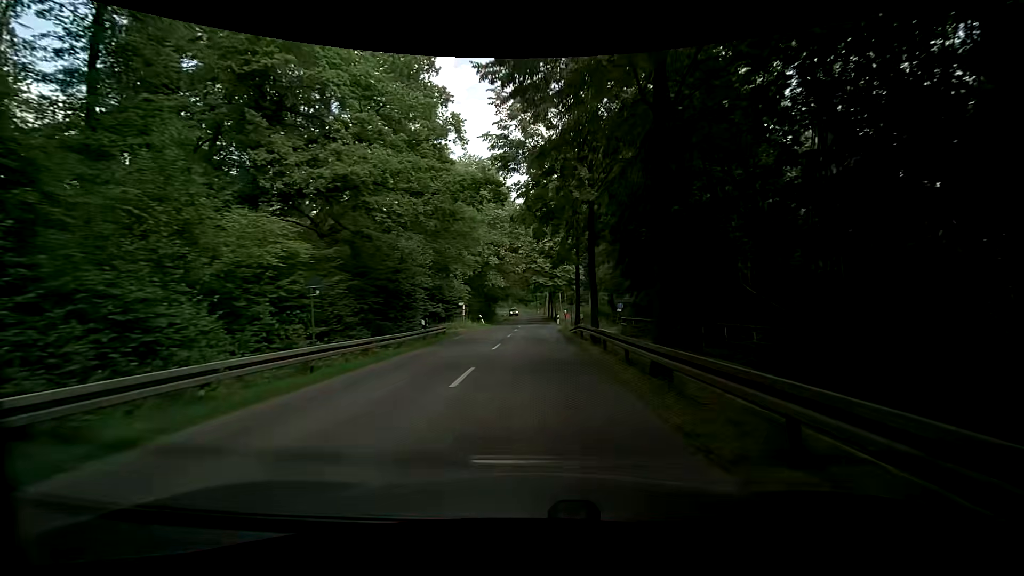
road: tertiary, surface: asphalt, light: Day
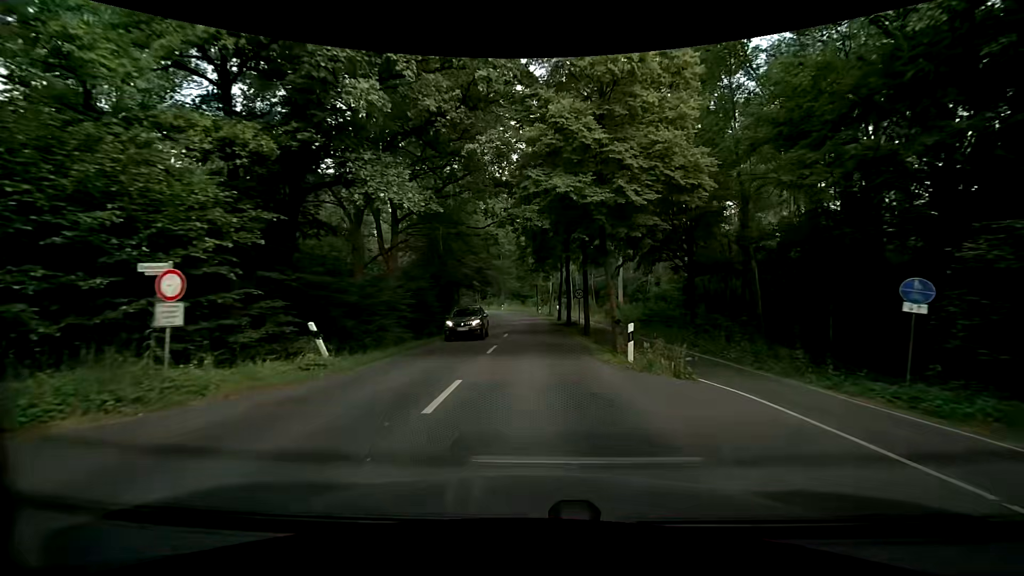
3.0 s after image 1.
(-0.1, +38.9) m; -1°
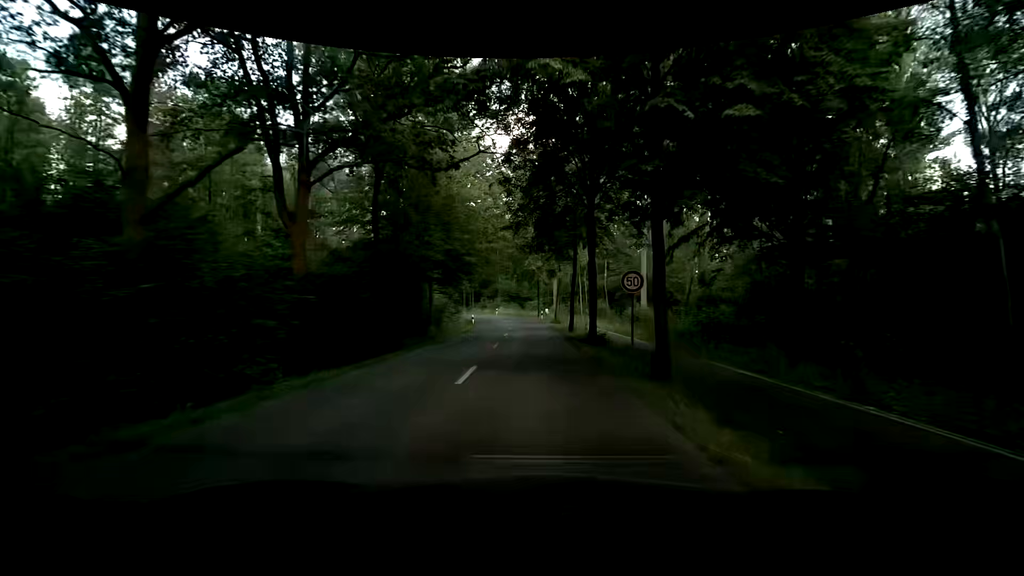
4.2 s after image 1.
(+0.1, +15.2) m; +1°
